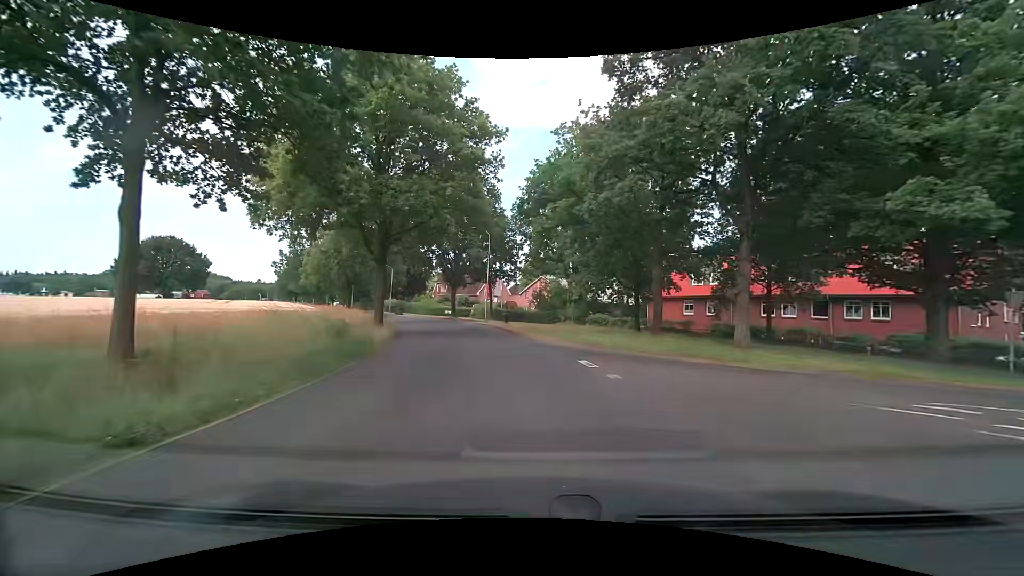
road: secondary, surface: asphalt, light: Day
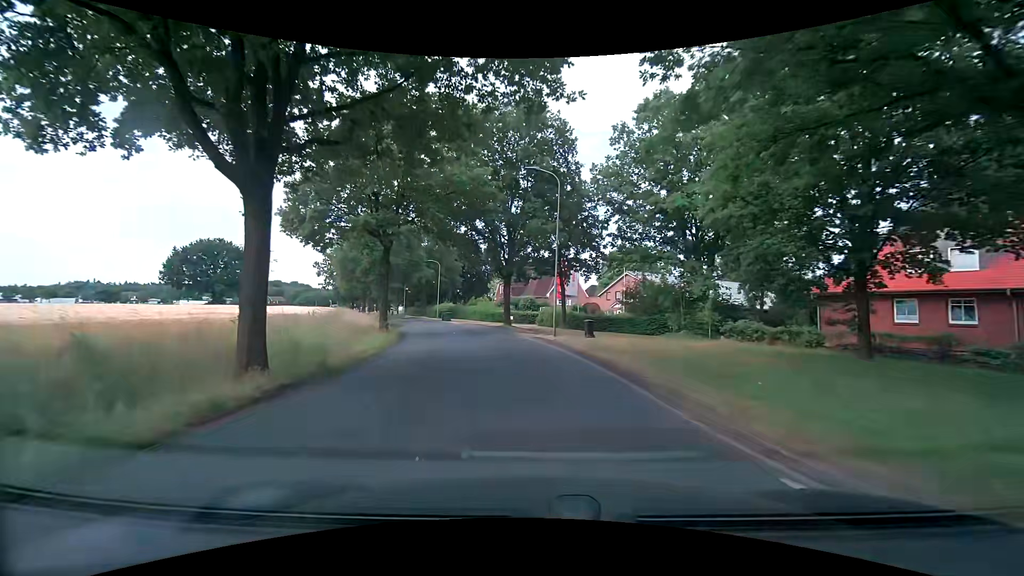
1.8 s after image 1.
(-1.5, +18.0) m; -9°
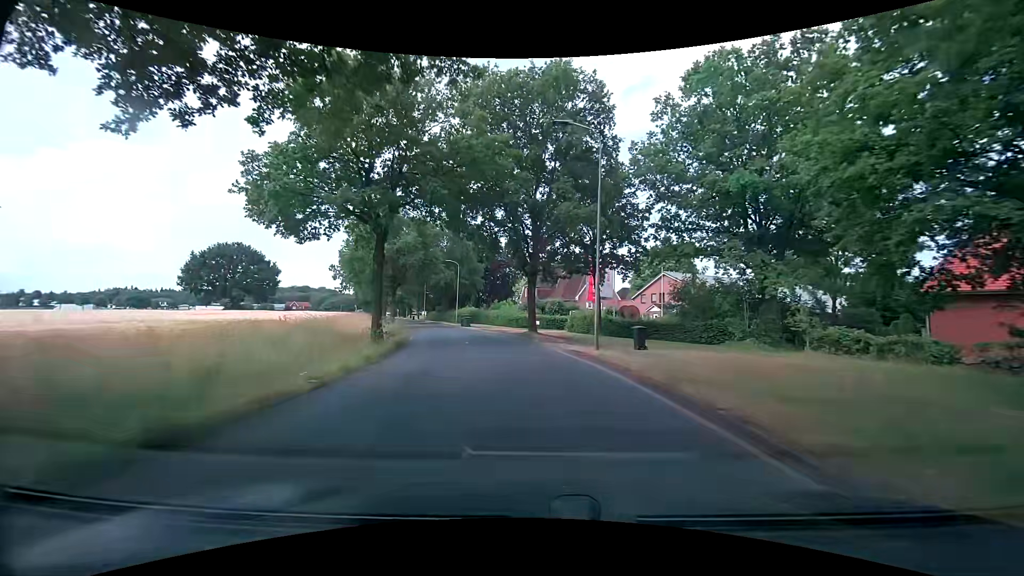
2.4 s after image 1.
(-0.1, +6.0) m; -2°
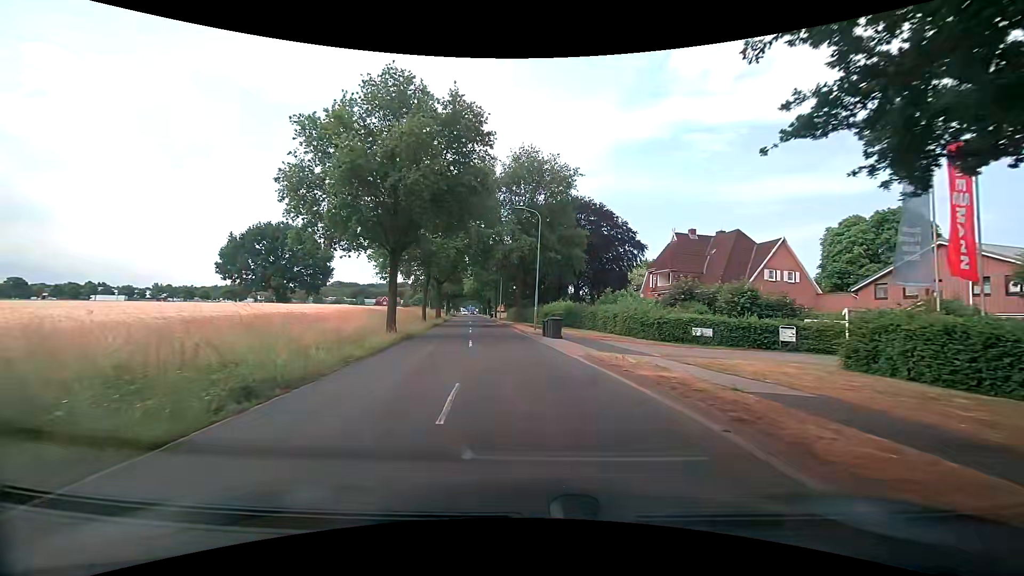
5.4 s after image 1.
(-3.0, +29.7) m; -11°
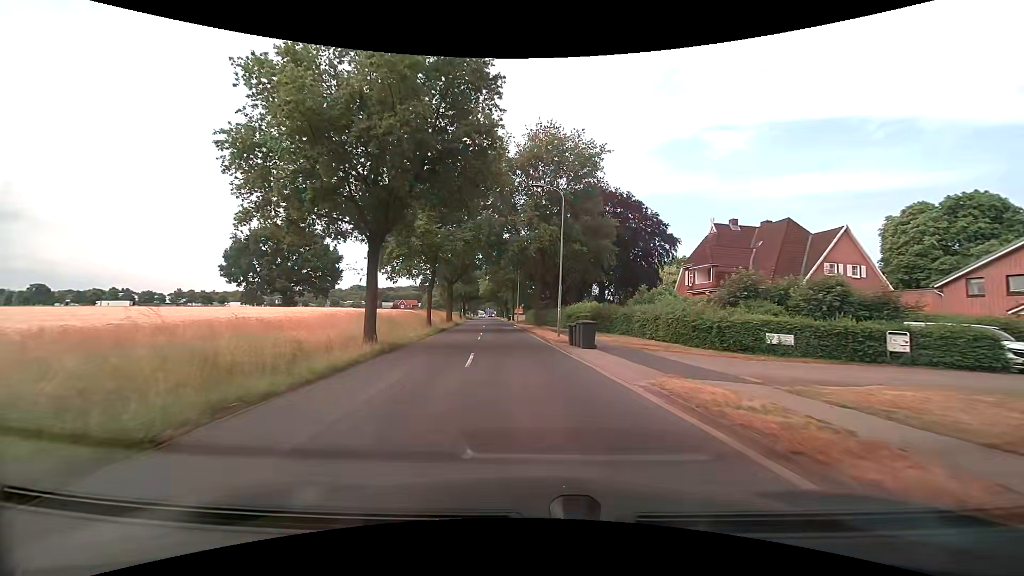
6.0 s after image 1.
(-0.1, +6.0) m; -3°
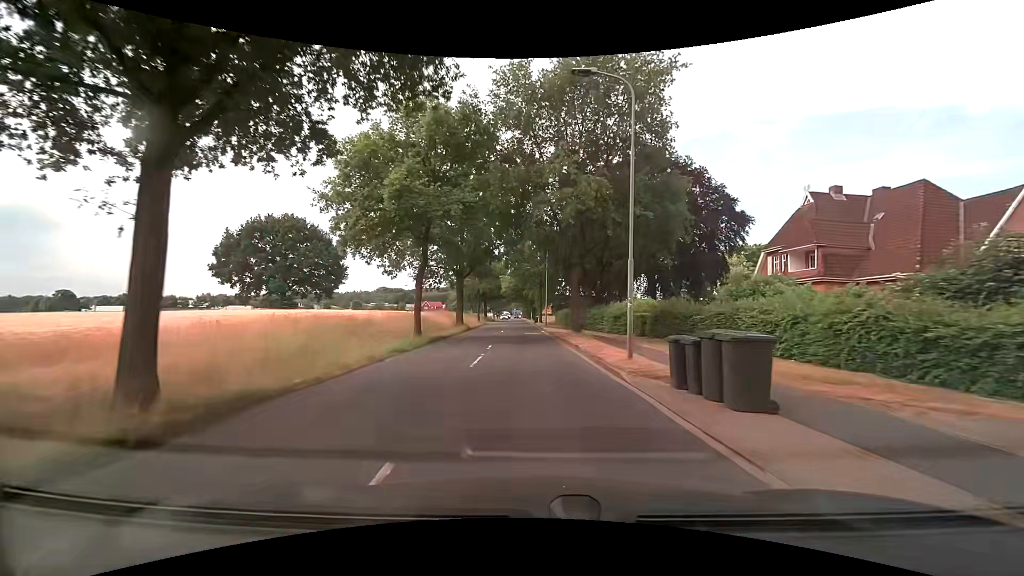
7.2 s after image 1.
(-0.3, +12.1) m; -2°
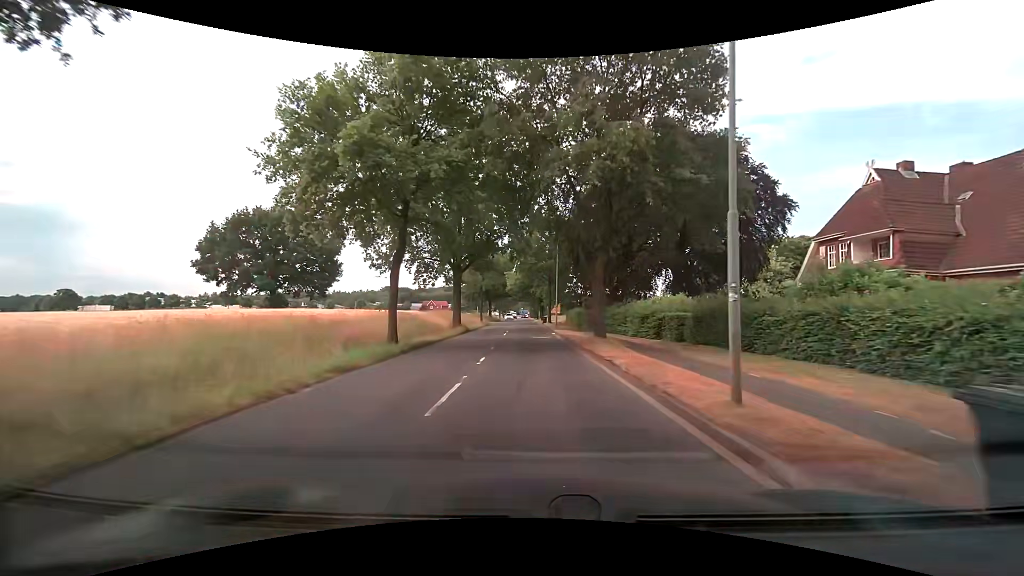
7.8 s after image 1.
(-0.1, +6.1) m; -1°
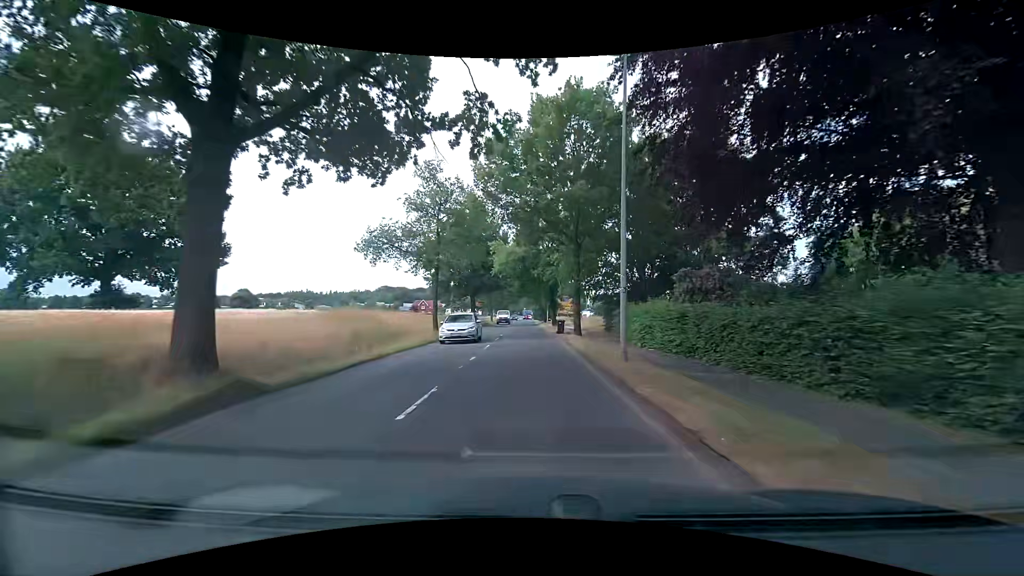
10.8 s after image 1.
(-0.3, +30.7) m; -1°
(0, +10) (0, +20) (0, +30) (-1, +40) (-1, +50) (-1, +60) (-1, +70) (-1, +80) (-1, +90) (-2, +100) m
